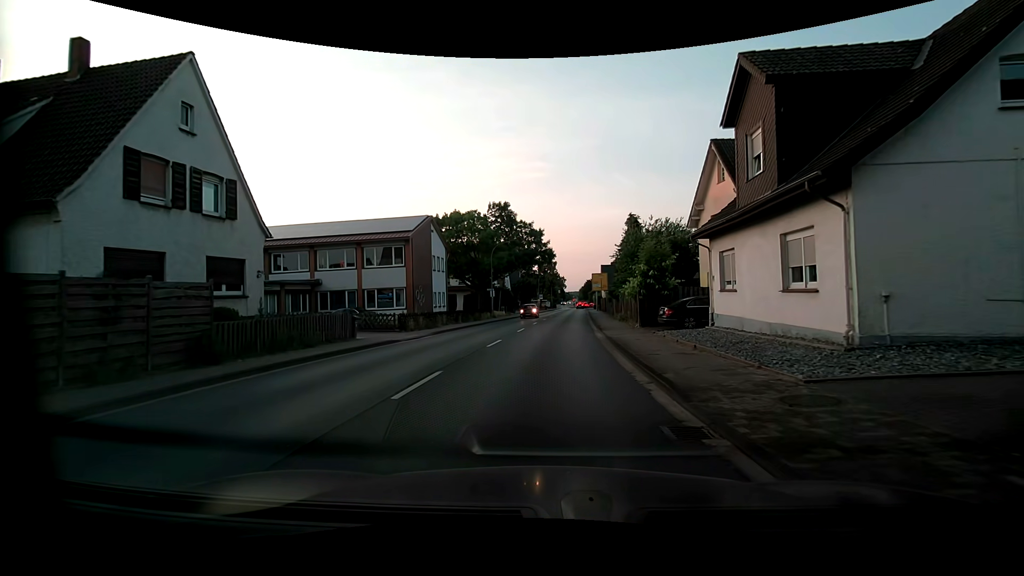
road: primary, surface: asphalt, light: Day
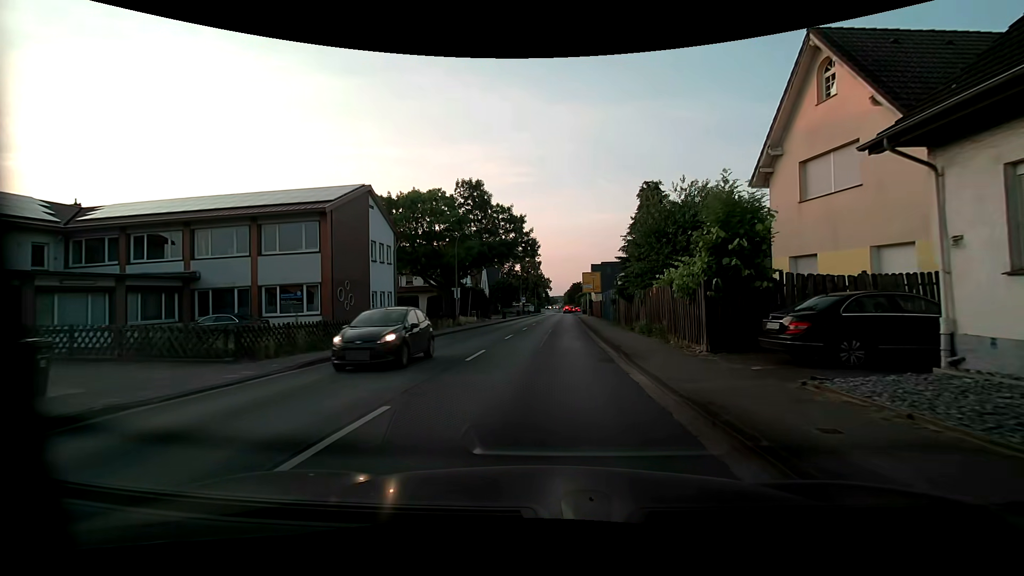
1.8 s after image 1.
(+0.3, +12.5) m; +2°
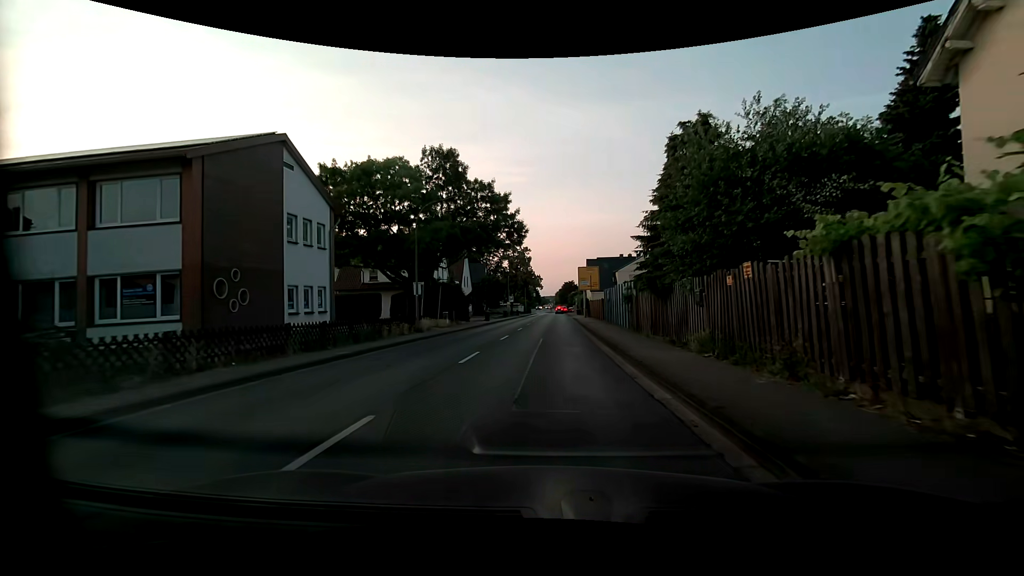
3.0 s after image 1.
(+0.1, +9.7) m; +1°
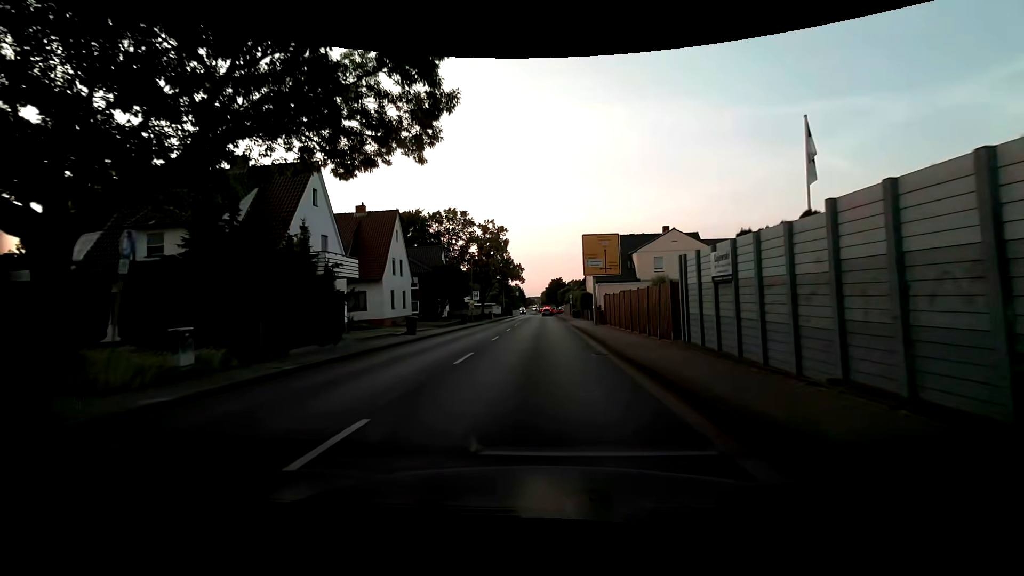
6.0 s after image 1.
(+0.4, +27.2) m; +2°
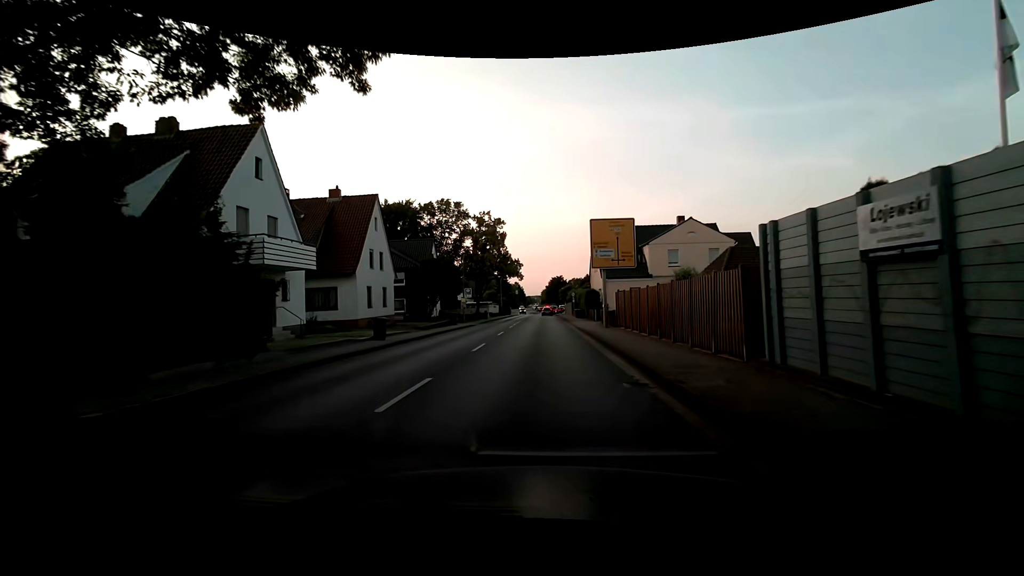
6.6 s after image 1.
(0.0, +5.6) m; 0°
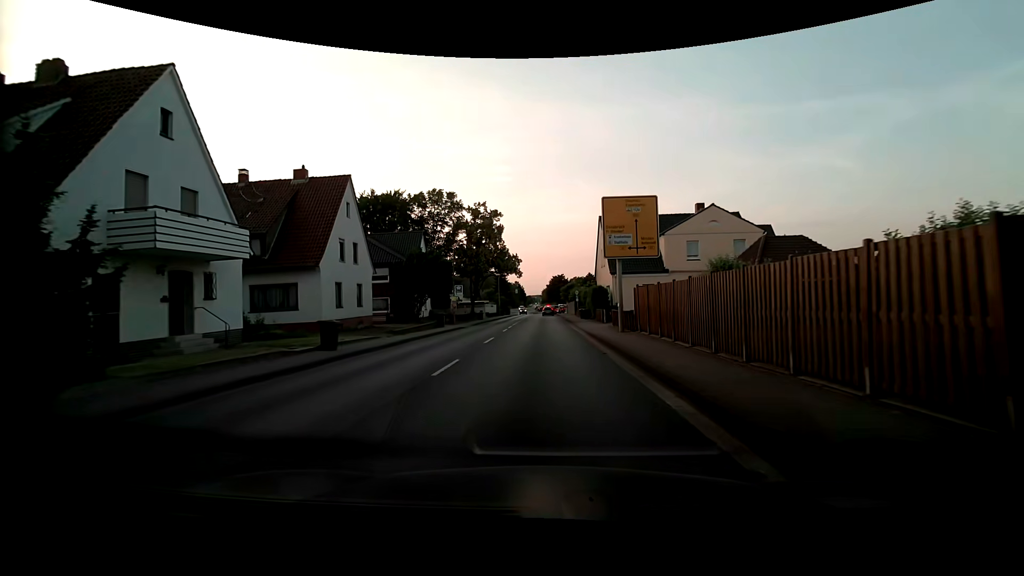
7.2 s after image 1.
(0.0, +5.6) m; 0°
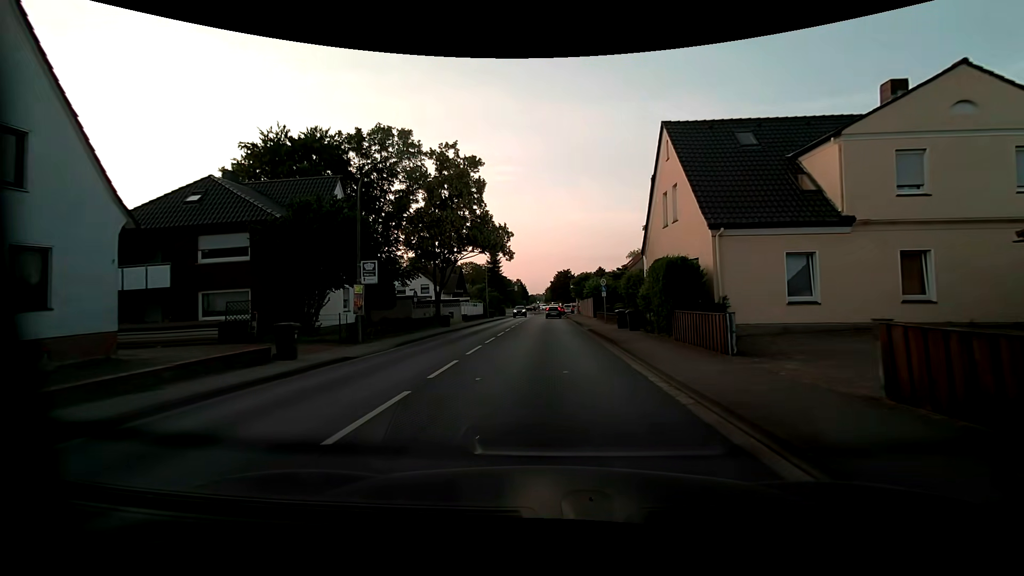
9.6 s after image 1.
(-0.3, +22.7) m; -1°
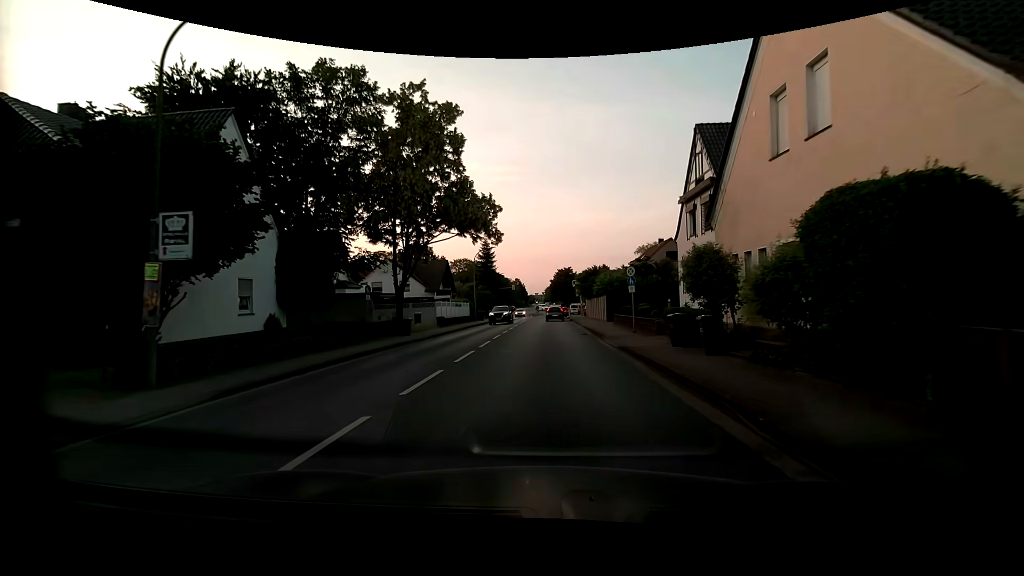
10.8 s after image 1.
(+0.1, +10.8) m; 0°
(0, +10) (0, +20) (0, +30) (+1, +40) (+1, +50) (+1, +60) (+2, +70) (+3, +80) (+4, +90) (+5, +100) m
